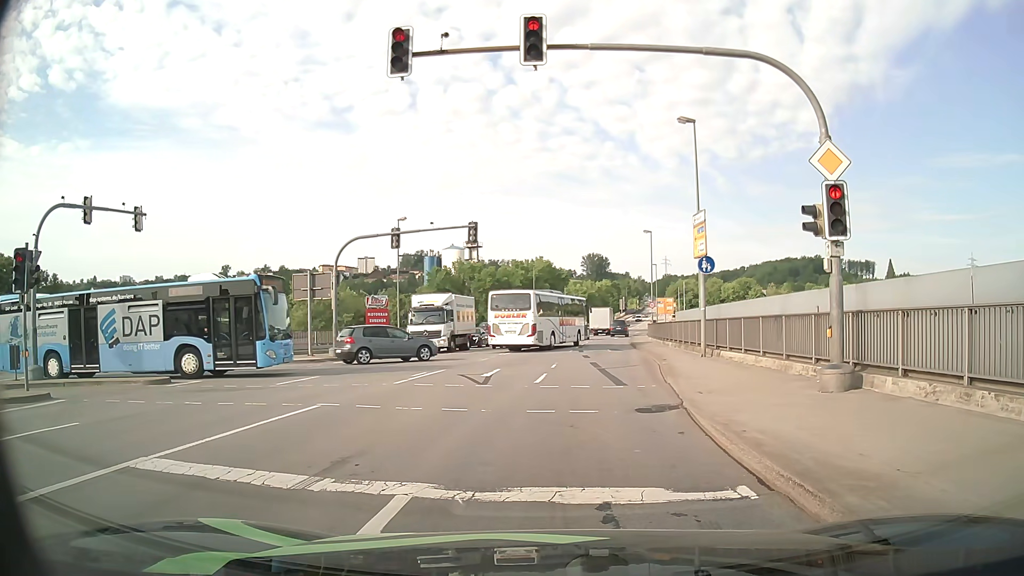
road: primary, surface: asphalt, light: Day
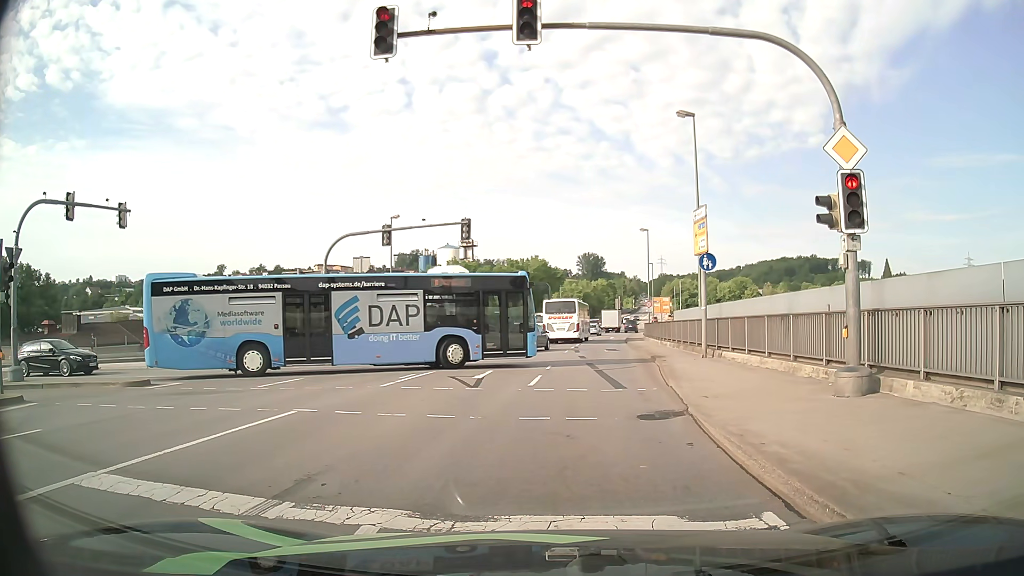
(0.0, +0.8) m; 0°
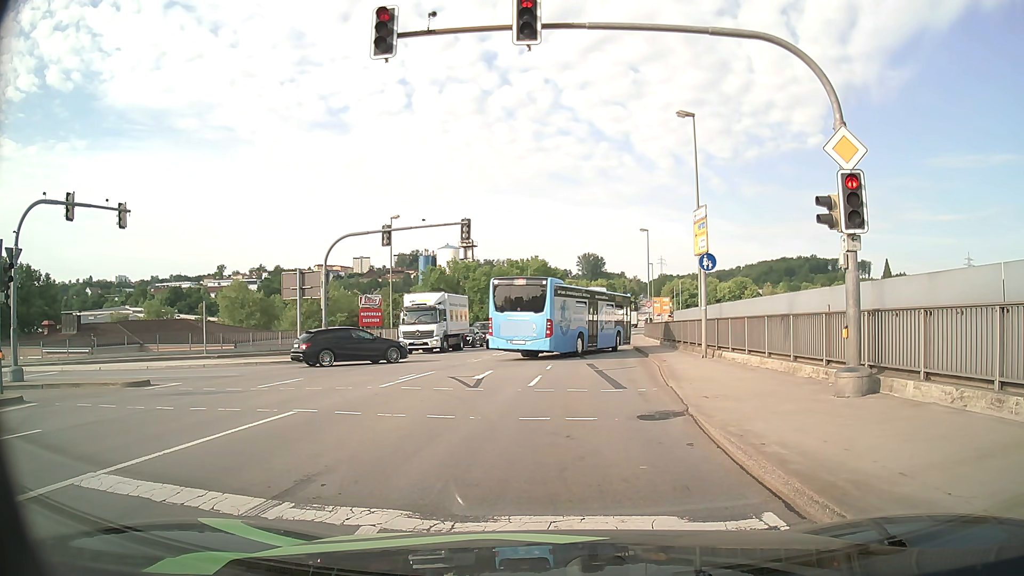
(0.0, +0.1) m; 0°
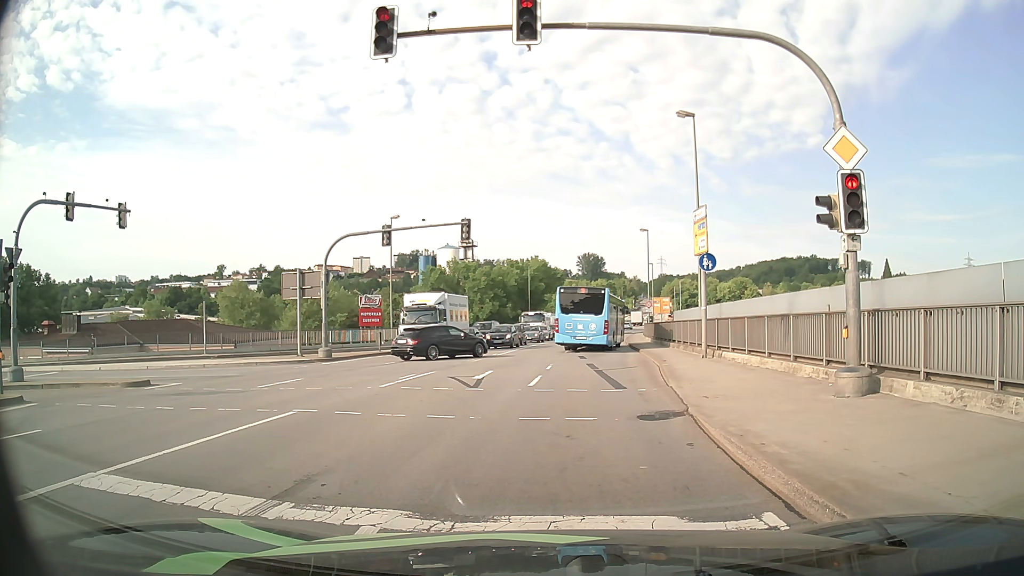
(0.0, 0.0) m; 0°
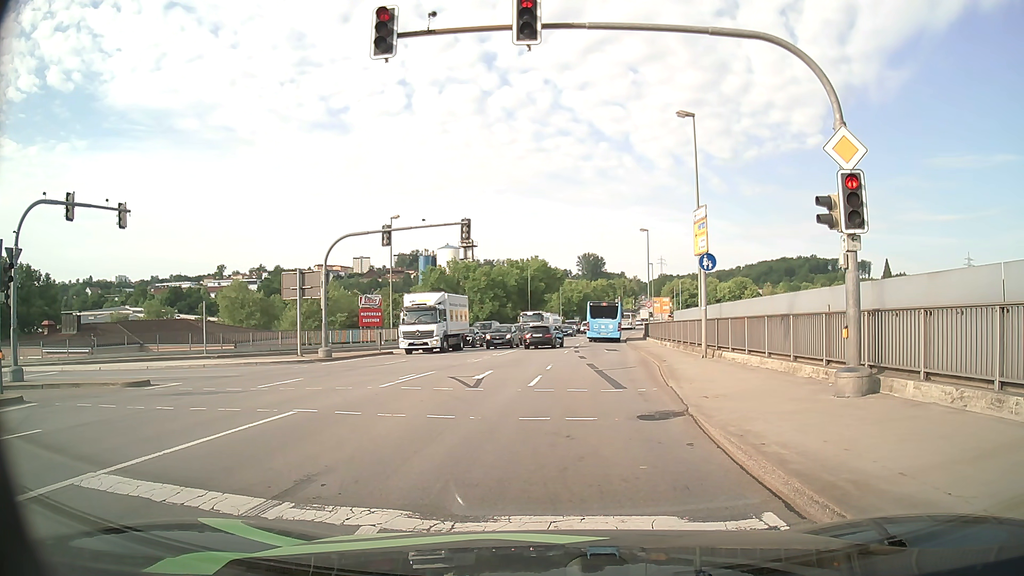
(0.0, 0.0) m; 0°
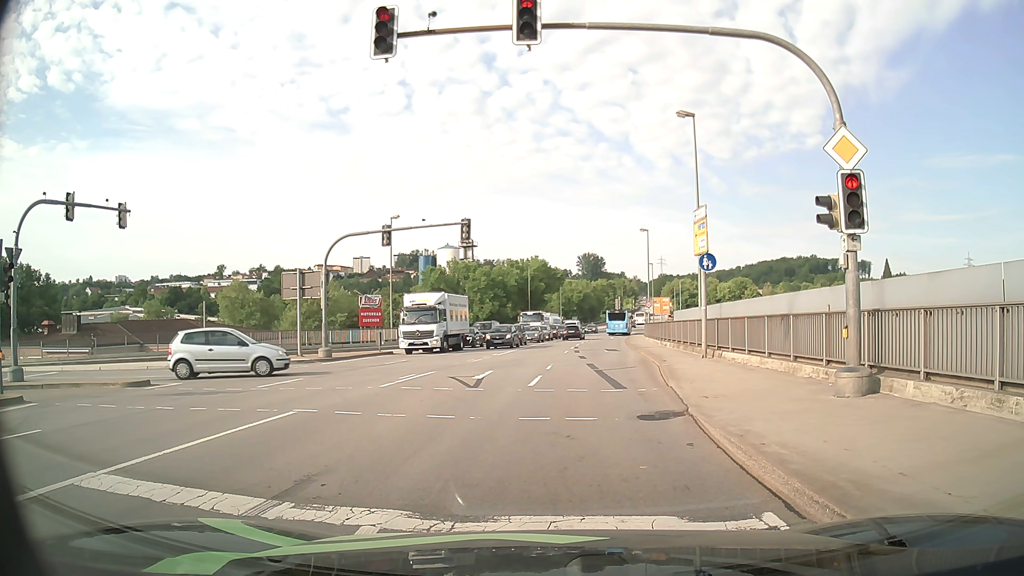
(0.0, 0.0) m; 0°
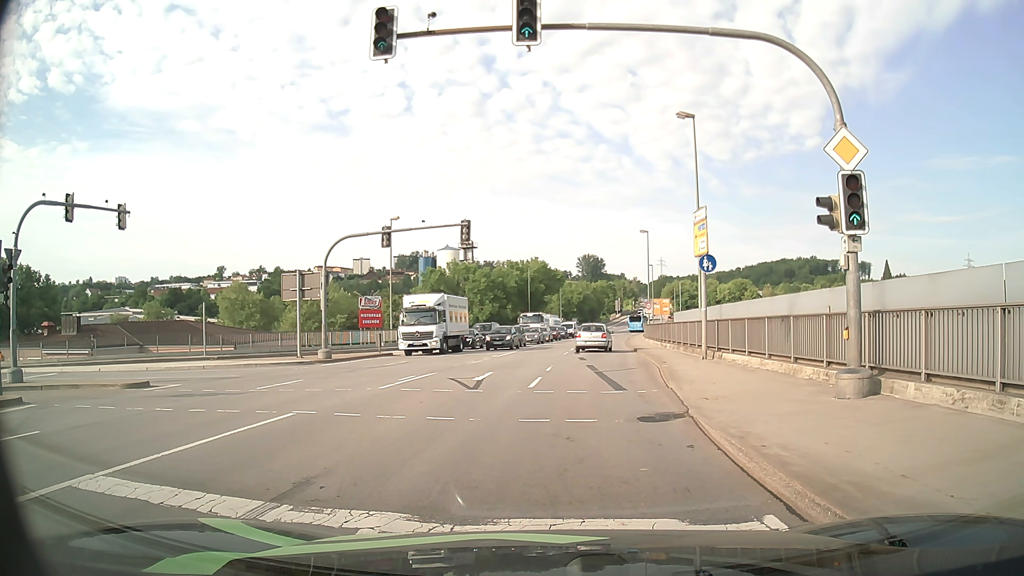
(0.0, 0.0) m; 0°
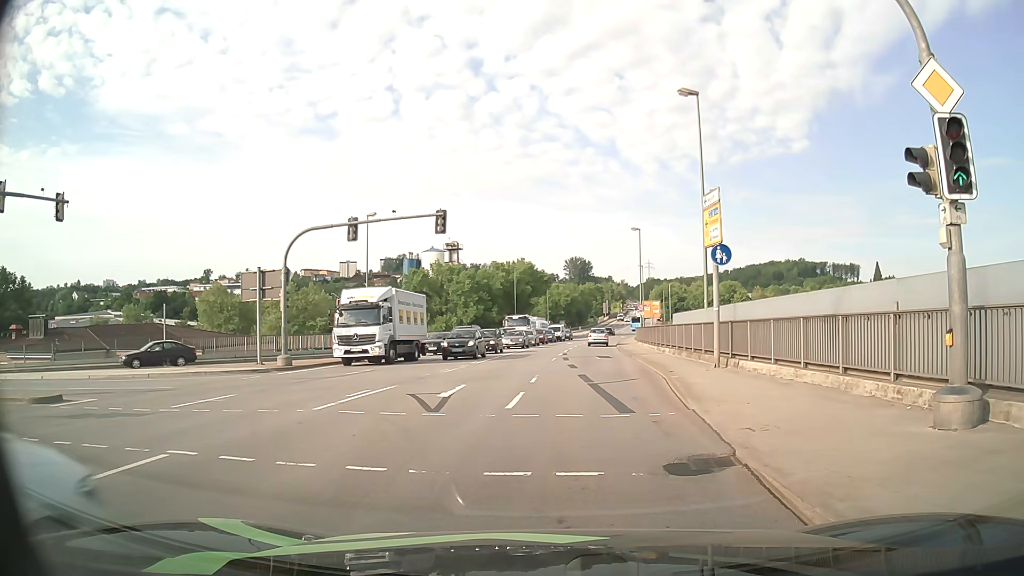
(+0.1, +3.6) m; +2°
